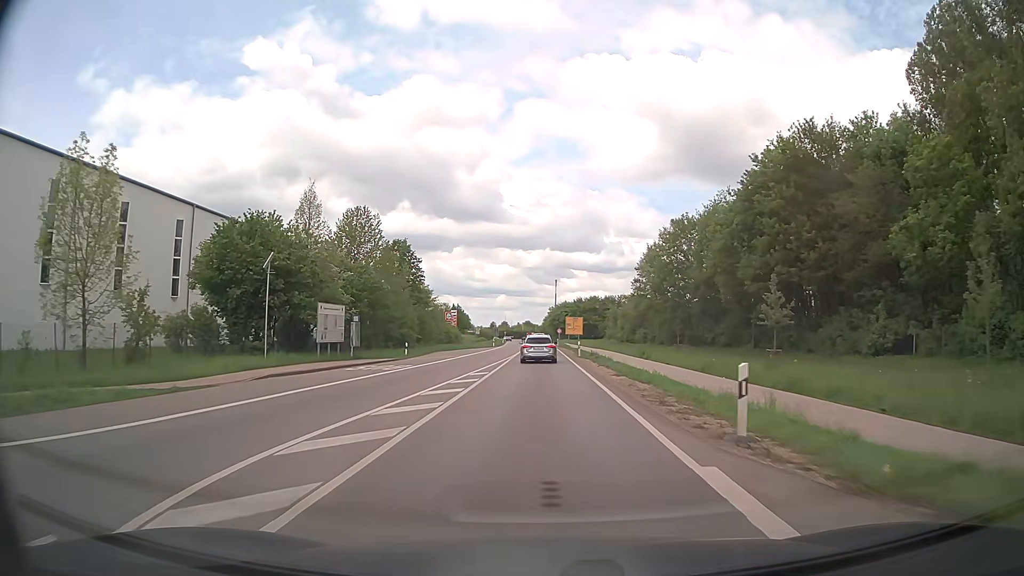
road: primary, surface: asphalt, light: Day
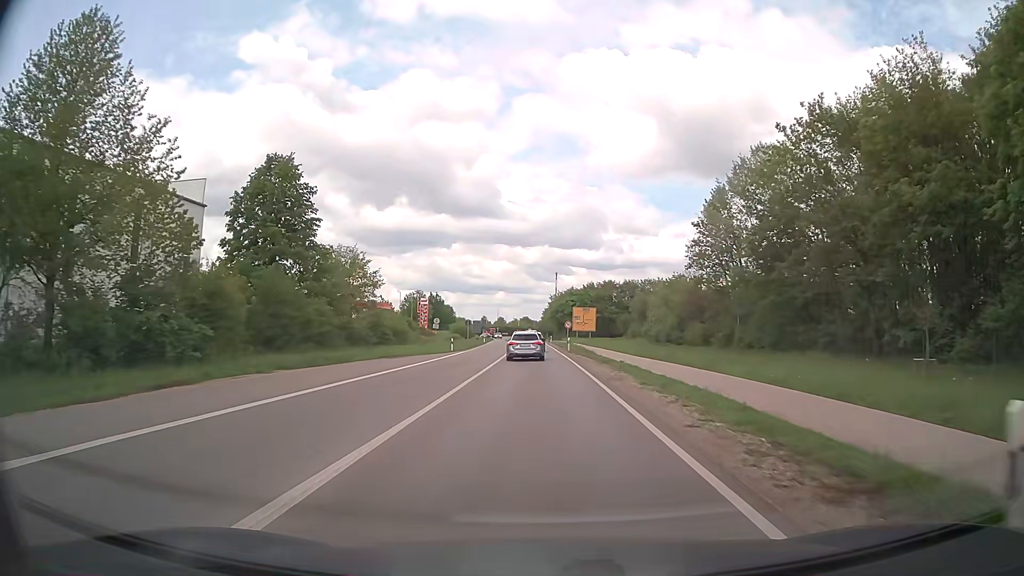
(-0.1, +43.3) m; 0°
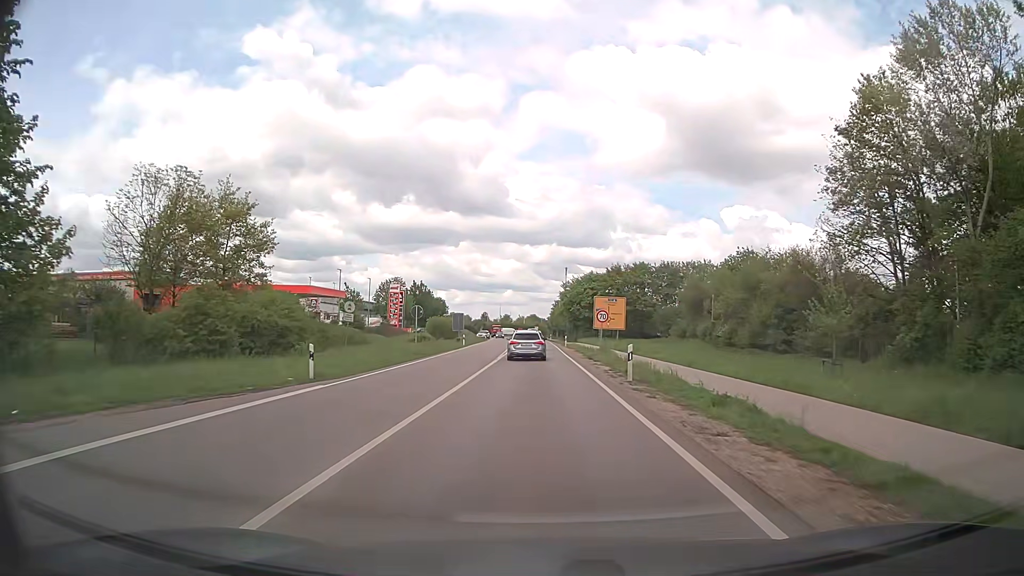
(-0.2, +33.7) m; -1°
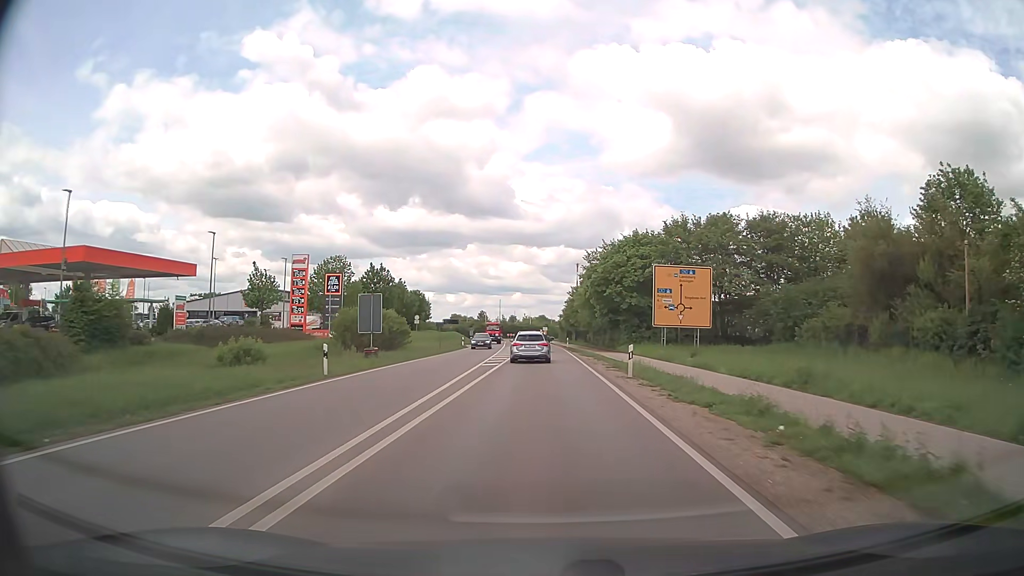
(-0.1, +43.2) m; -1°
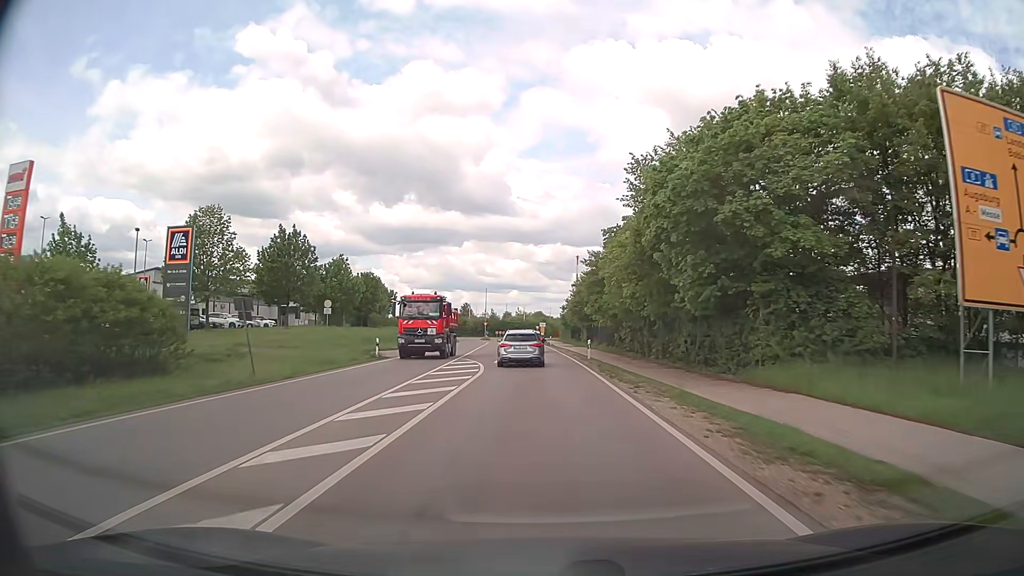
(0.0, +36.1) m; 0°
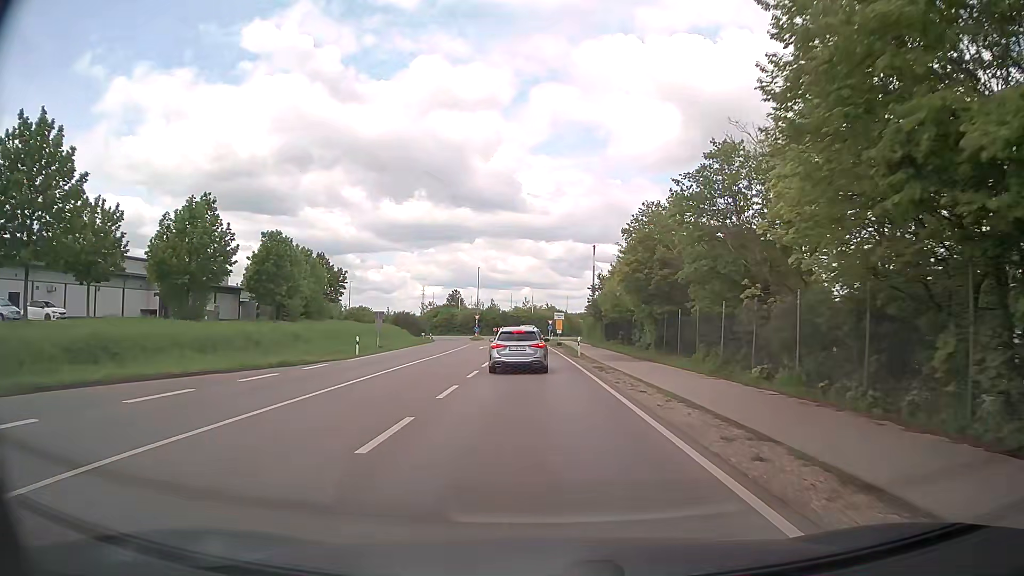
(-0.3, +40.6) m; -1°
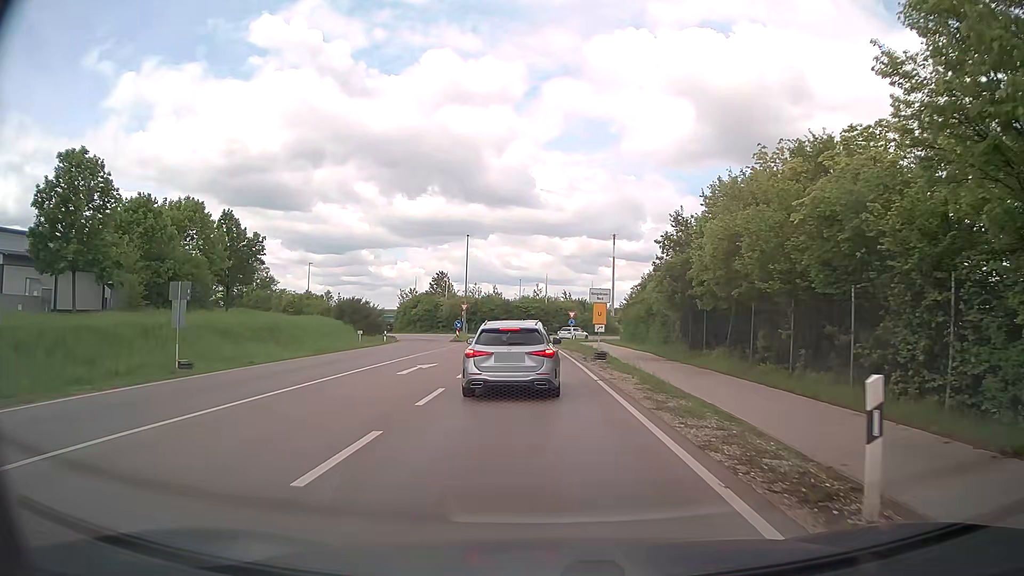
(-0.1, +31.3) m; -1°
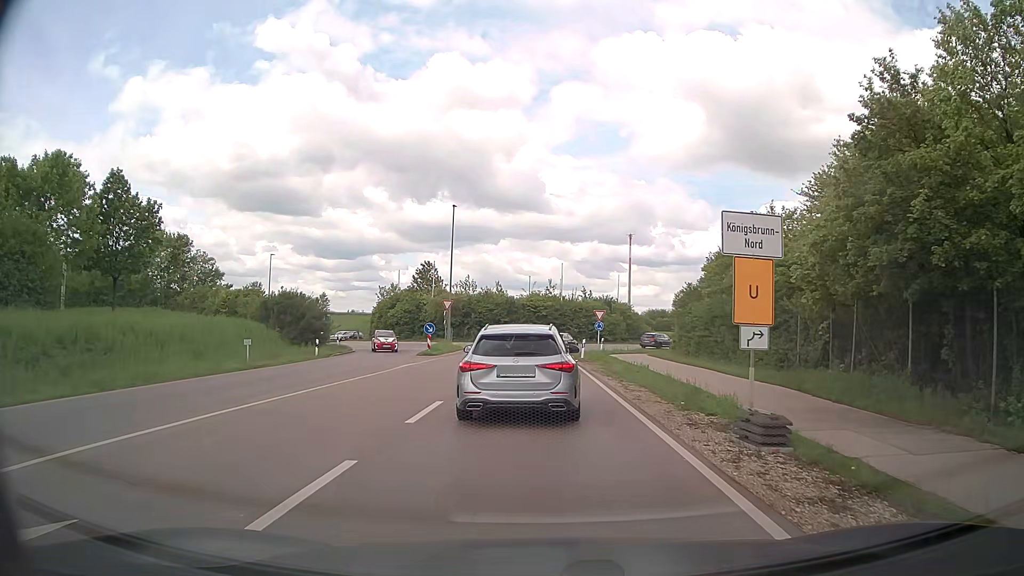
(-0.2, +19.4) m; -1°
